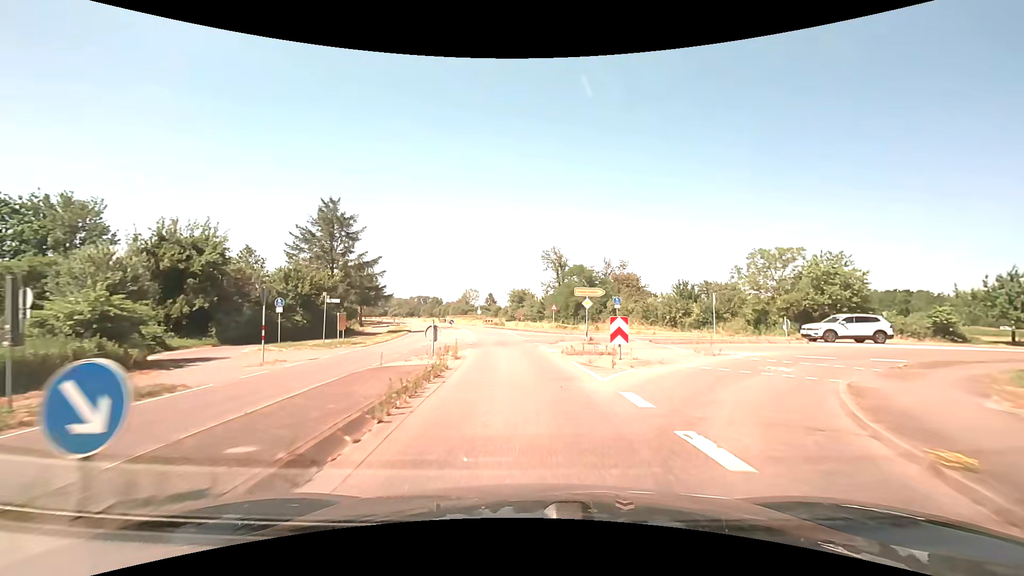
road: secondary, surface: asphalt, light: Day
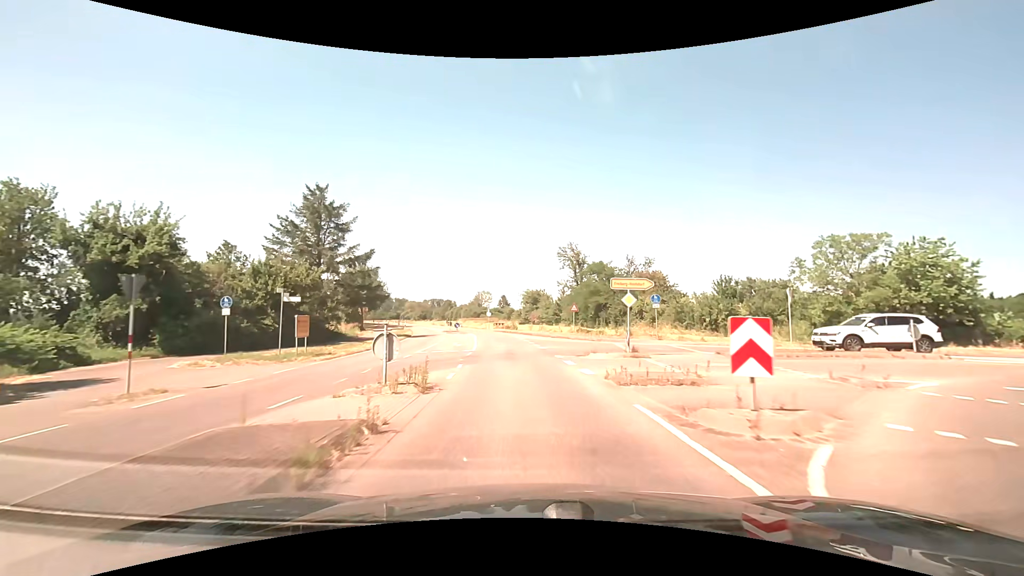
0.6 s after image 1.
(-0.1, +7.5) m; -2°
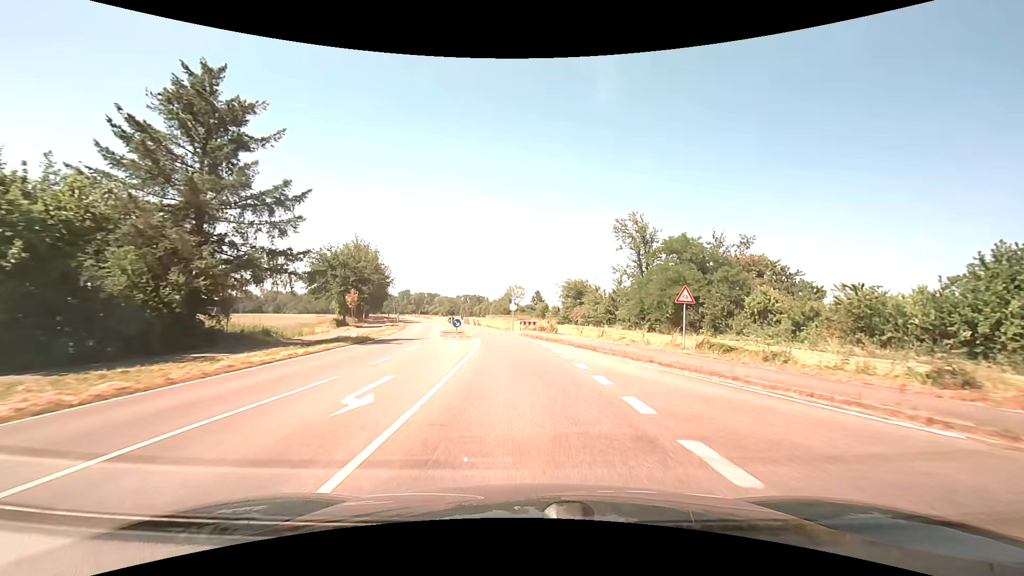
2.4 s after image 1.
(-0.8, +23.1) m; -3°
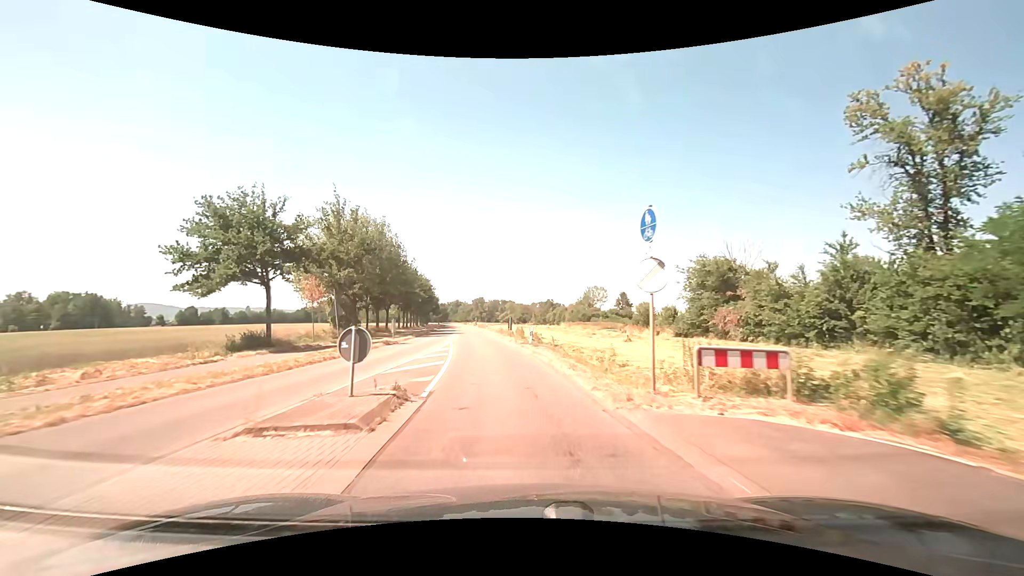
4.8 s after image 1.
(-1.7, +32.5) m; -9°
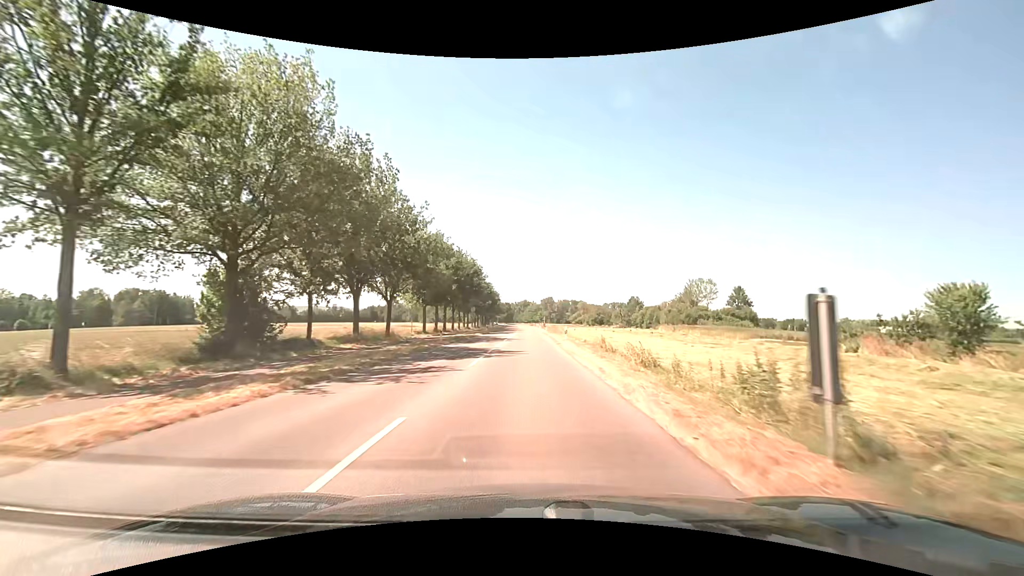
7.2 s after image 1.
(-3.3, +34.3) m; -8°
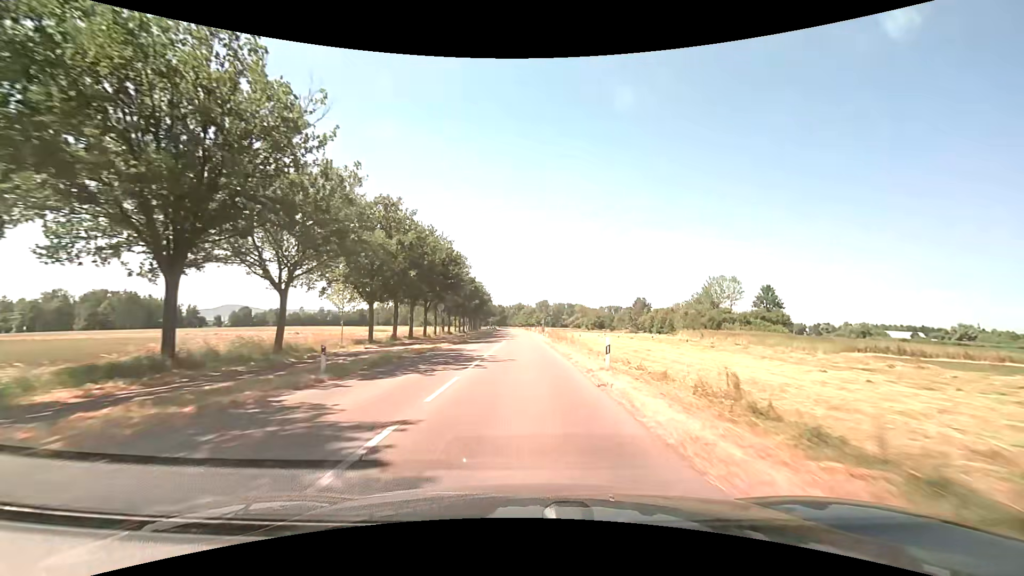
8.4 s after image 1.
(+0.1, +18.4) m; +1°
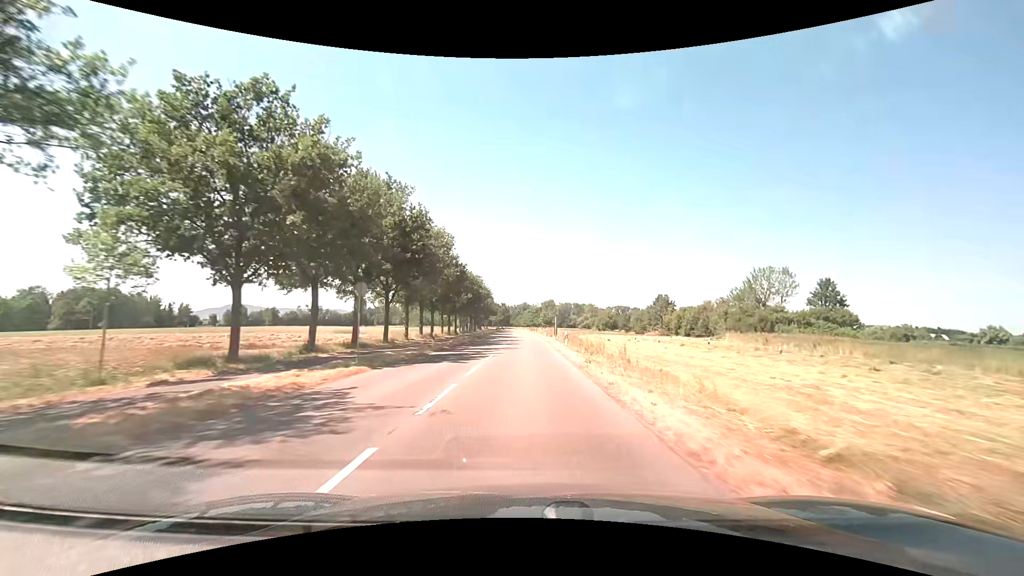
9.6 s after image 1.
(-0.1, +19.4) m; -1°
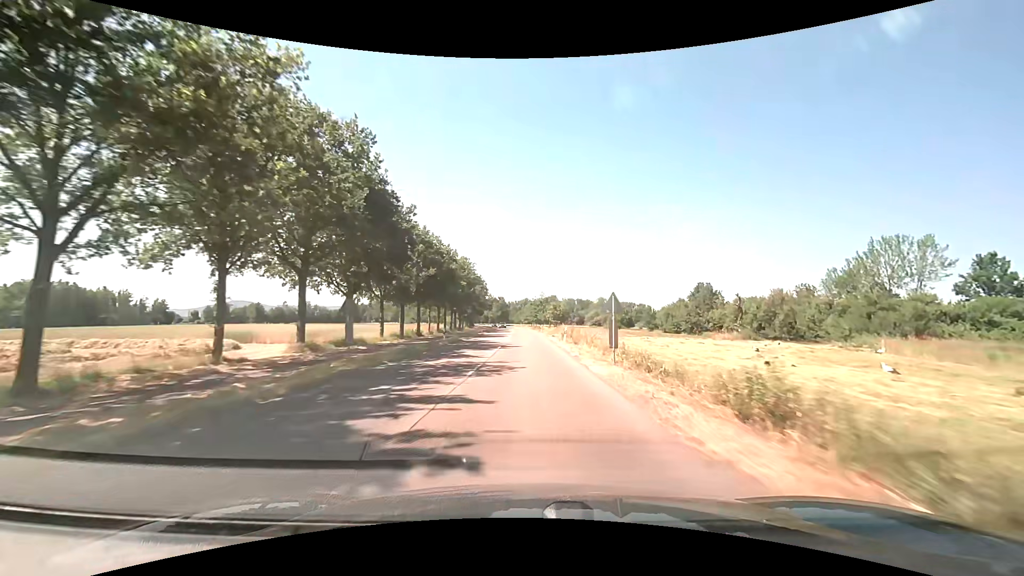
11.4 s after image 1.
(-0.1, +31.5) m; 0°
(0, +10) (0, +20) (0, +30) (0, +40) (0, +50) (0, +60) (0, +70) (0, +80) (-1, +90) (-1, +100) m
